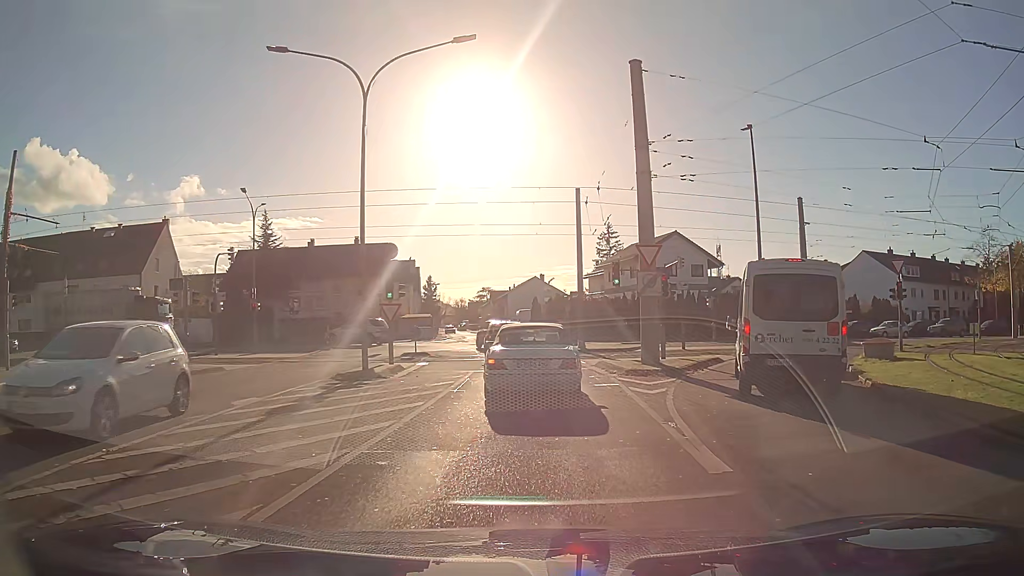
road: residential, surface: asphalt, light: Day
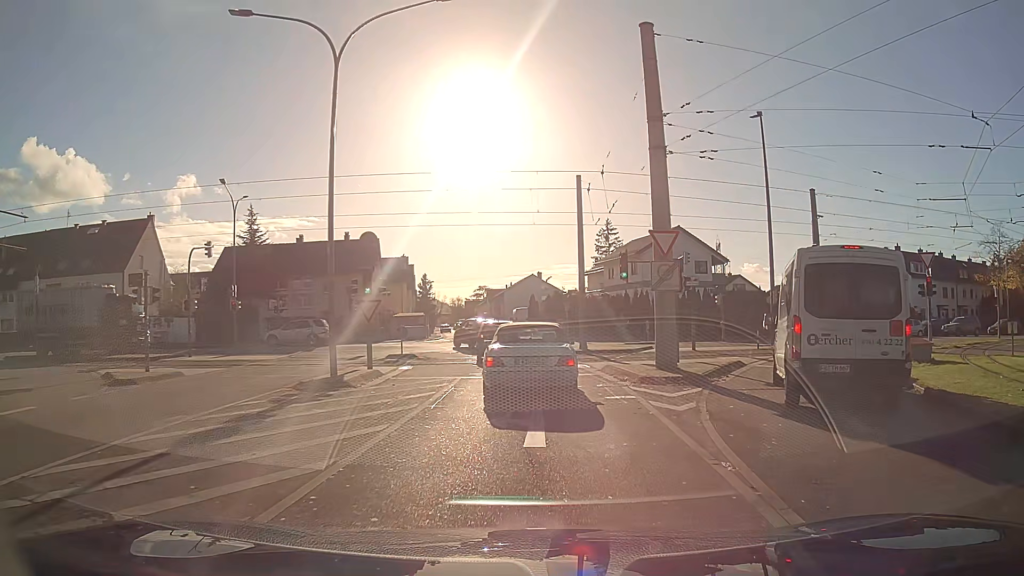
(0.0, +2.8) m; 0°
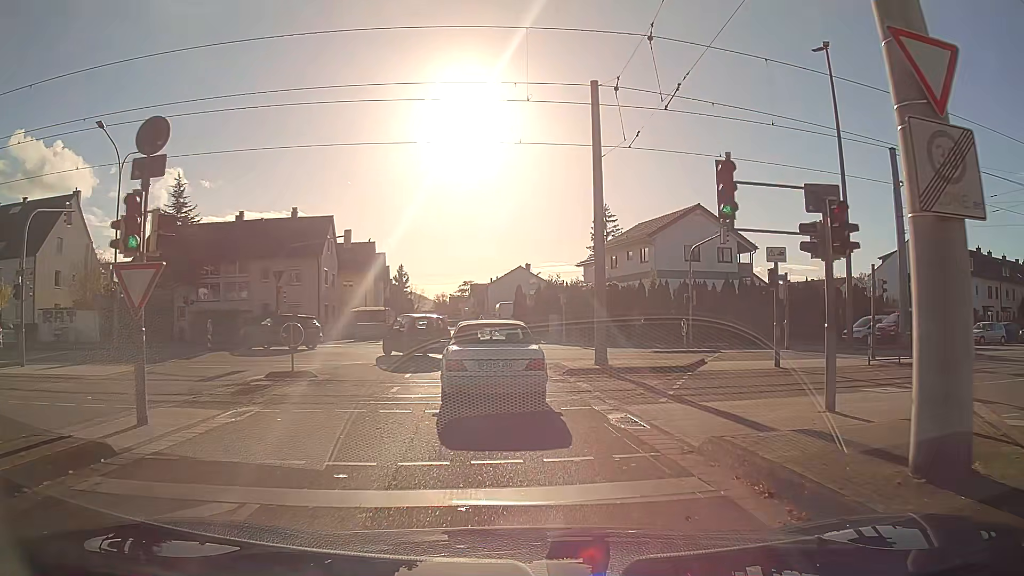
(0.0, +12.4) m; 0°
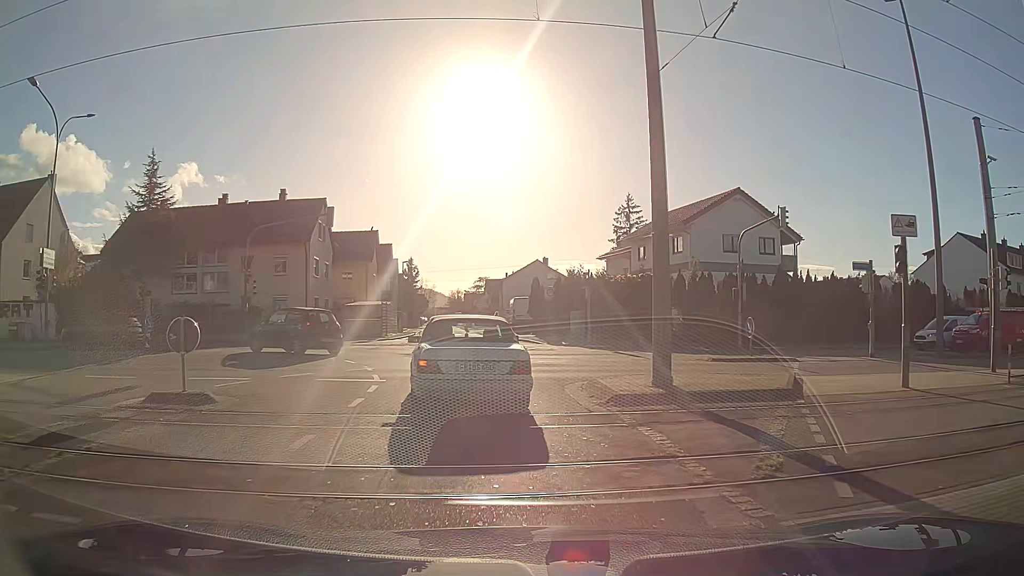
(-0.1, +6.5) m; -2°
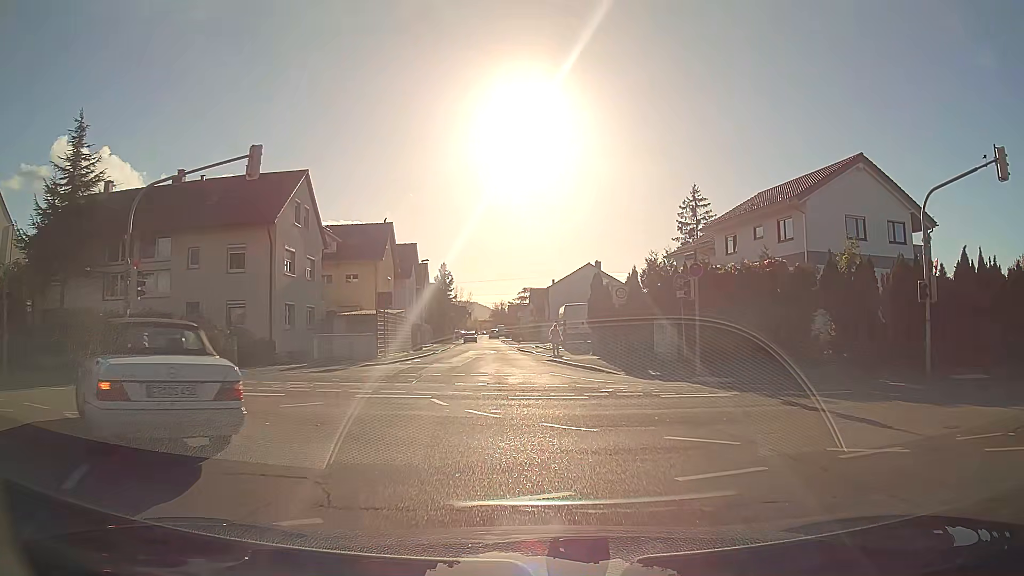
(-0.4, +13.5) m; -3°
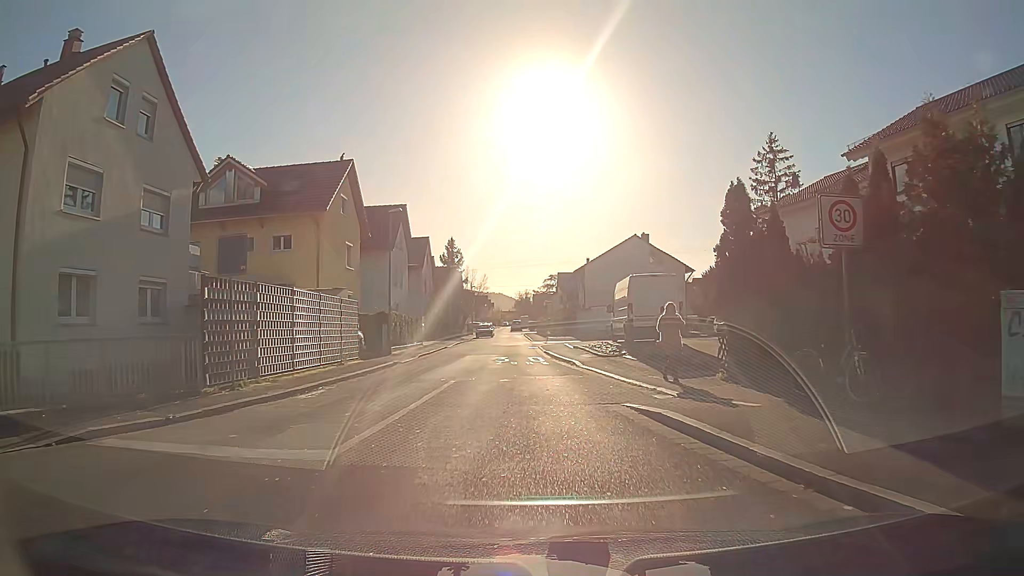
(-0.4, +18.8) m; -2°
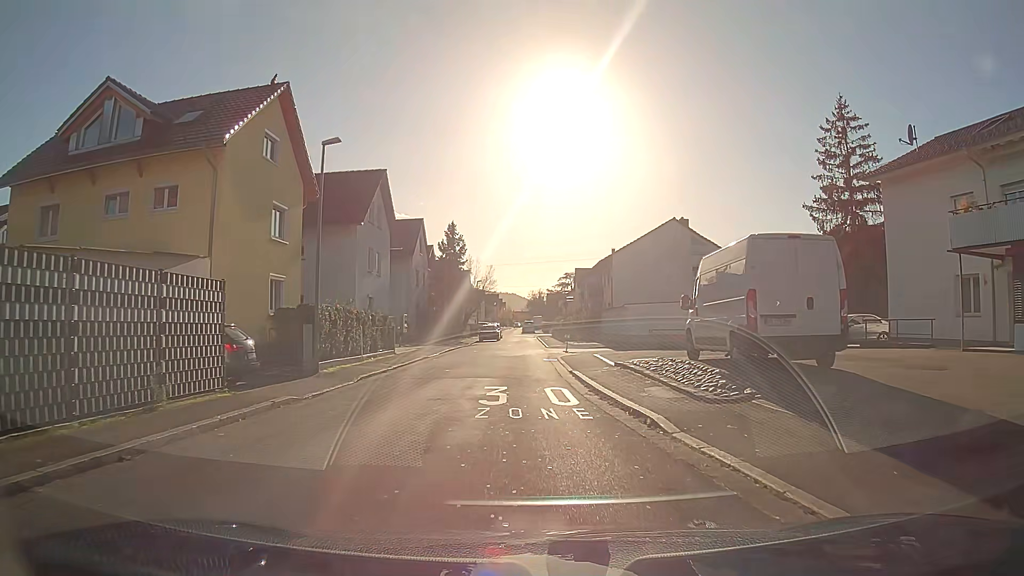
(-0.1, +12.0) m; -1°
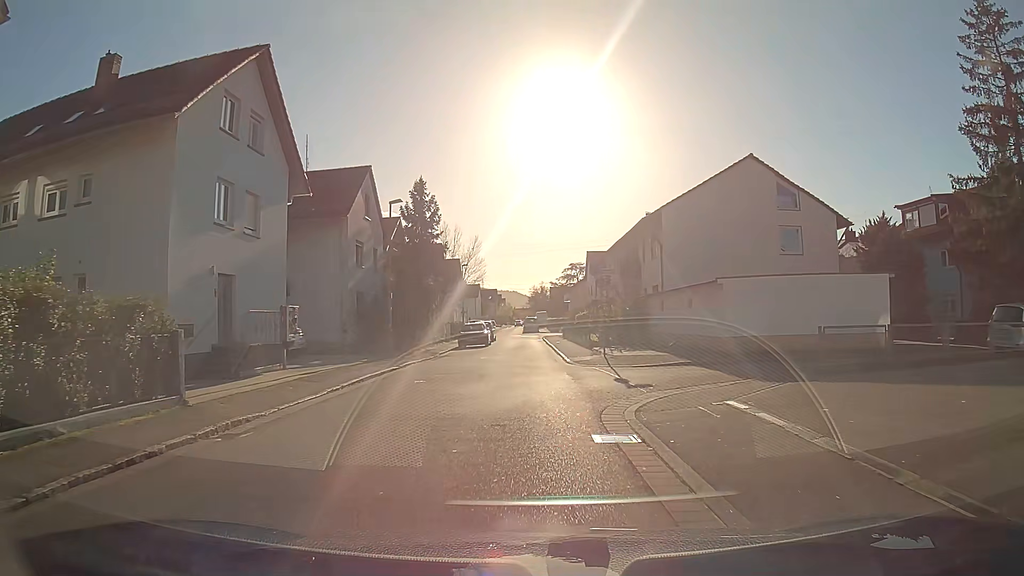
(-0.1, +19.2) m; 0°
